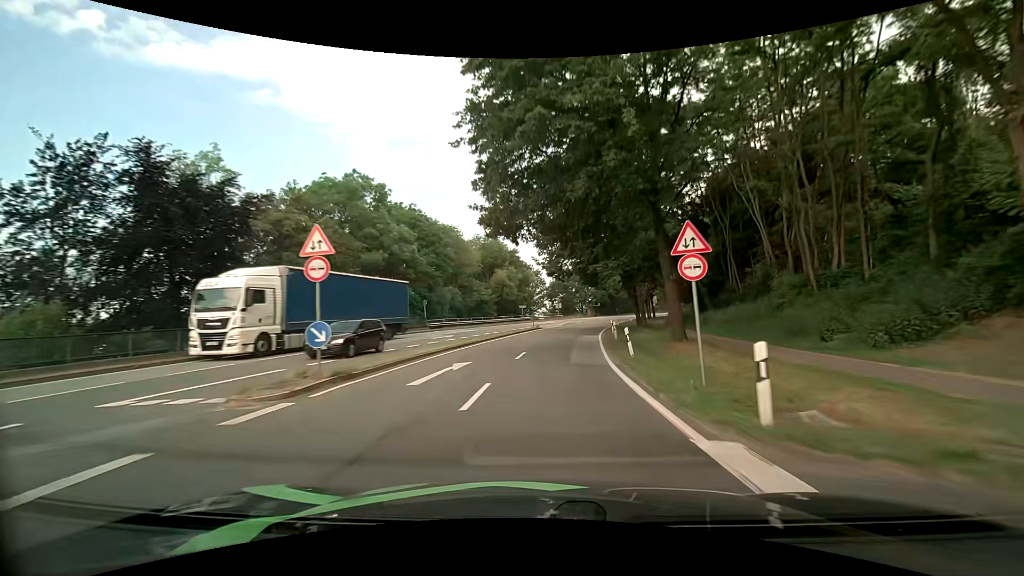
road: primary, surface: asphalt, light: Day
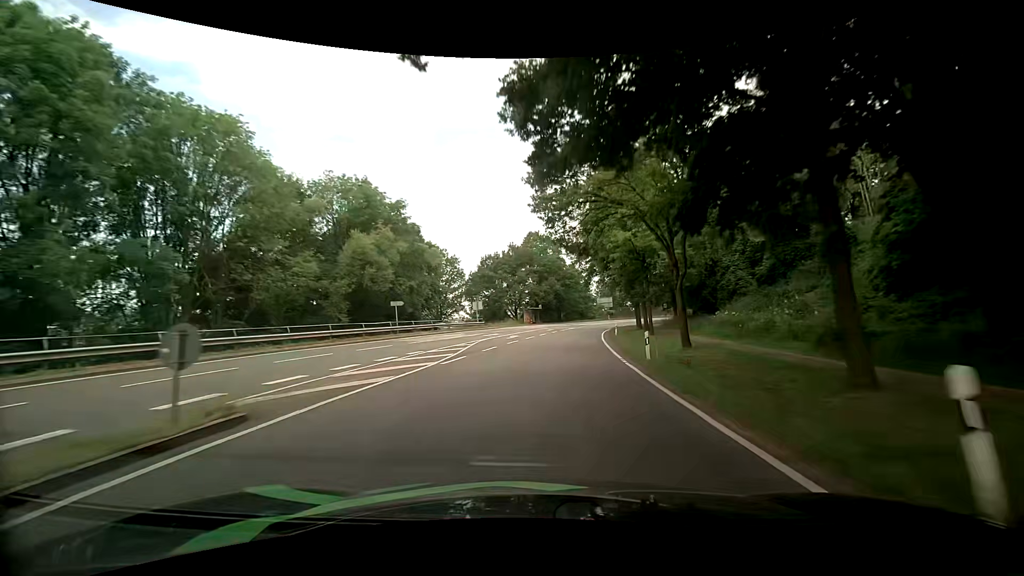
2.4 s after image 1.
(+3.2, +43.1) m; +8°
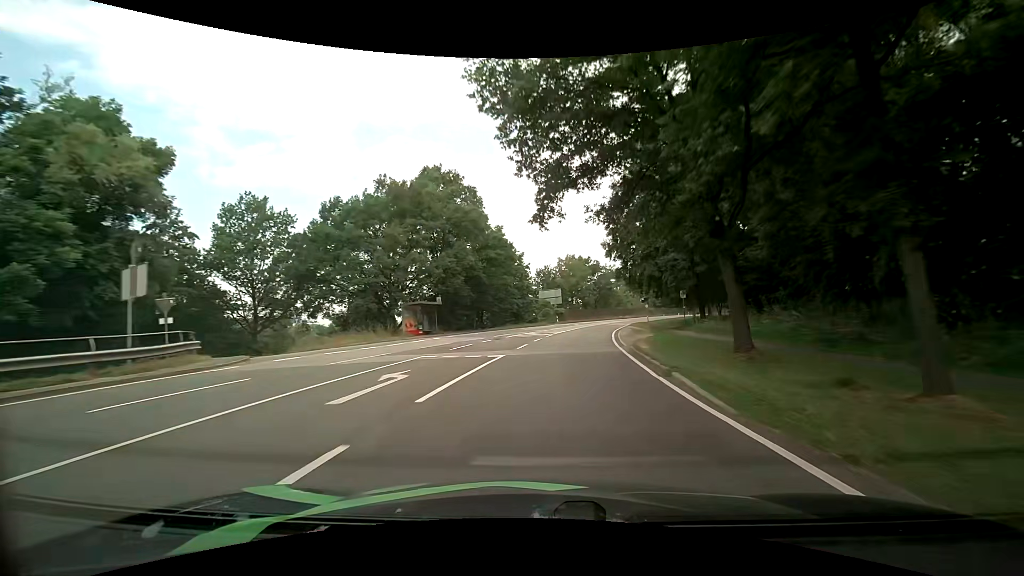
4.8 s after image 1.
(+2.9, +43.5) m; +8°
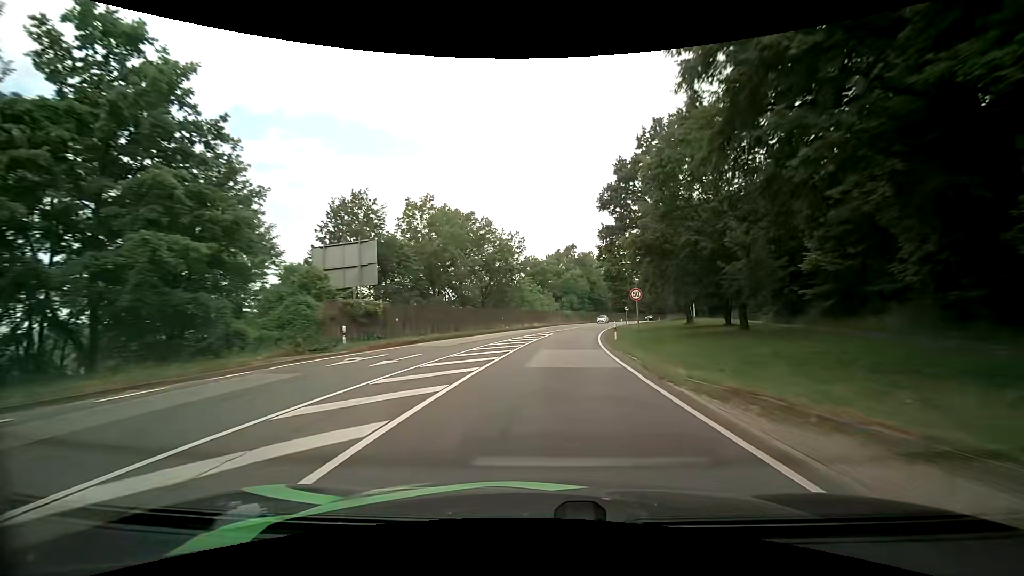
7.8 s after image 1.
(+6.1, +53.9) m; +13°
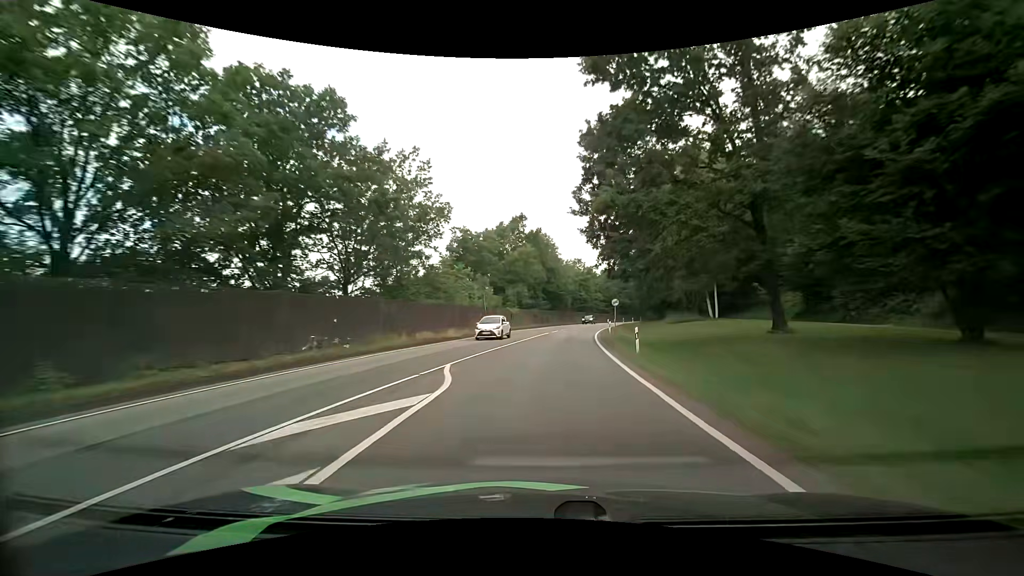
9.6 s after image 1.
(+1.8, +32.4) m; +6°
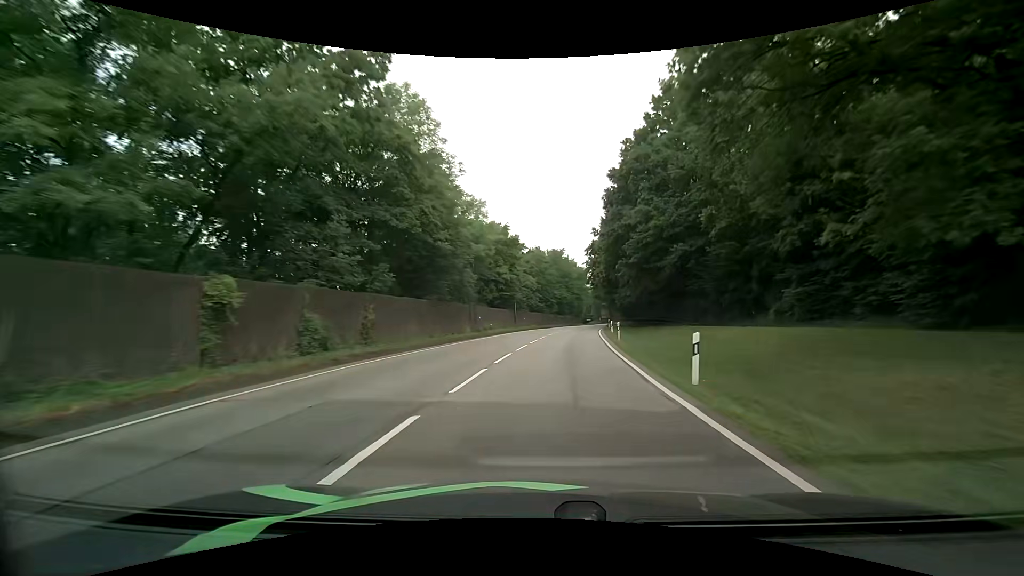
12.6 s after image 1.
(+4.6, +53.3) m; +9°
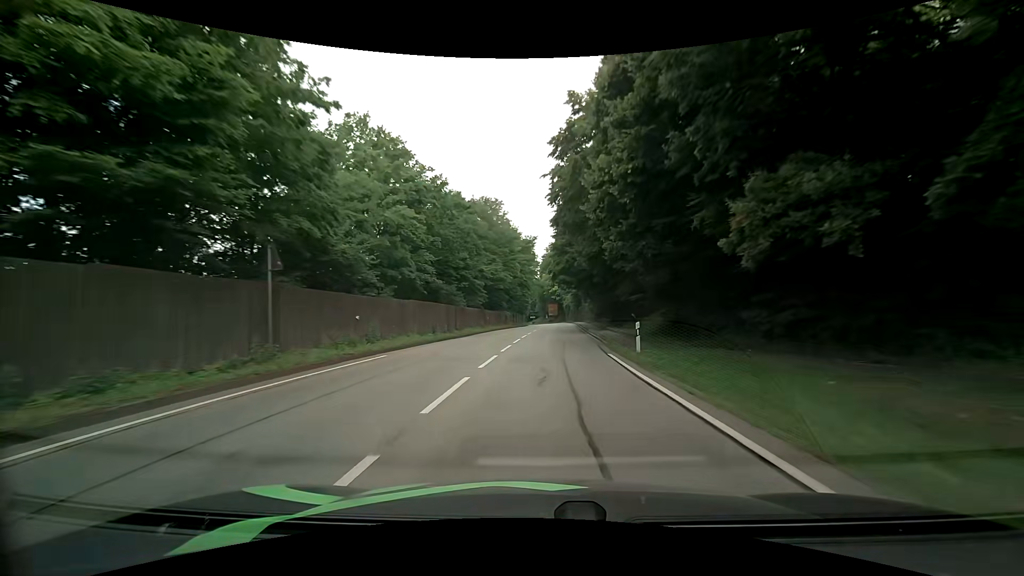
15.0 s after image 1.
(+3.0, +41.9) m; +7°
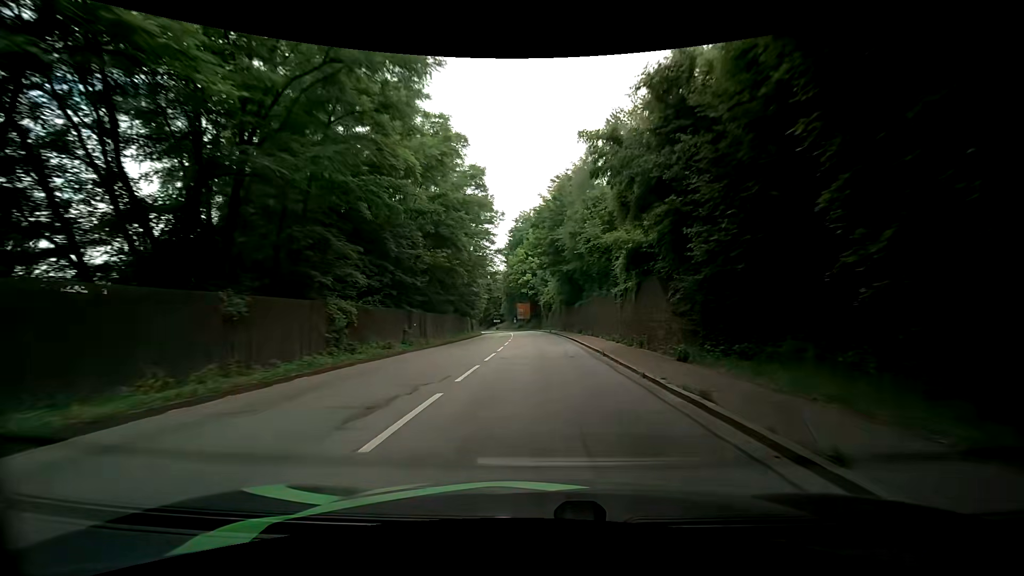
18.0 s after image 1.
(+2.0, +49.6) m; +4°
(0, +10) (0, +20) (0, +30) (0, +40) (0, +50) (-1, +60) (-2, +70) (-2, +80) (-3, +90) (-5, +100) m
